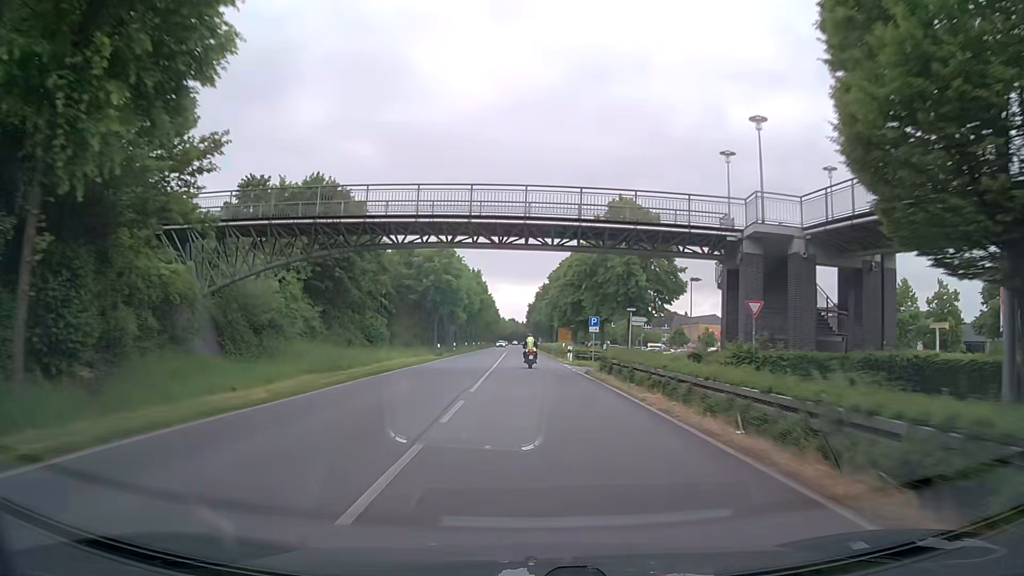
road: primary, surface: asphalt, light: Day
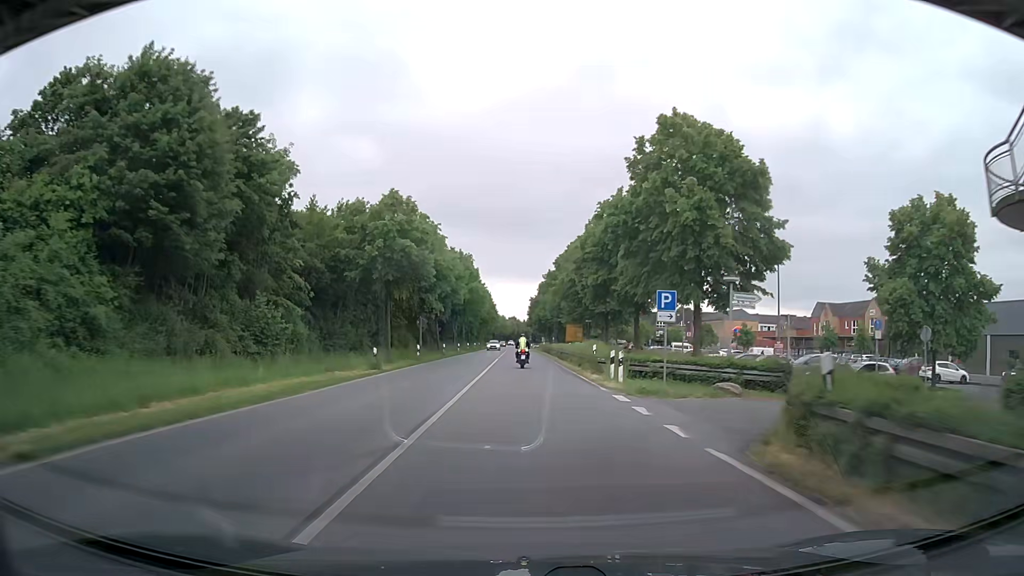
(0.0, +21.8) m; 0°
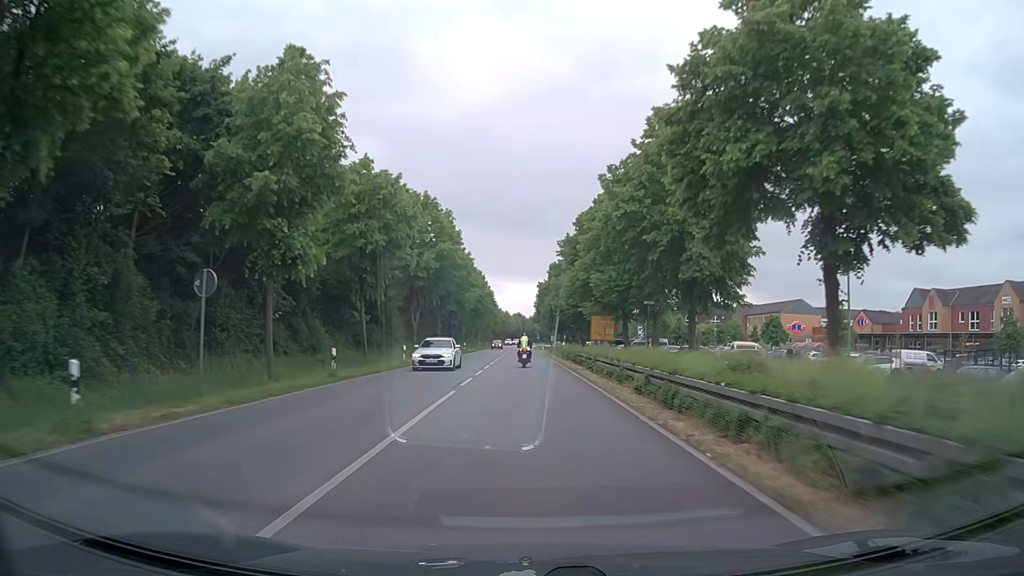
(-0.1, +32.8) m; 0°
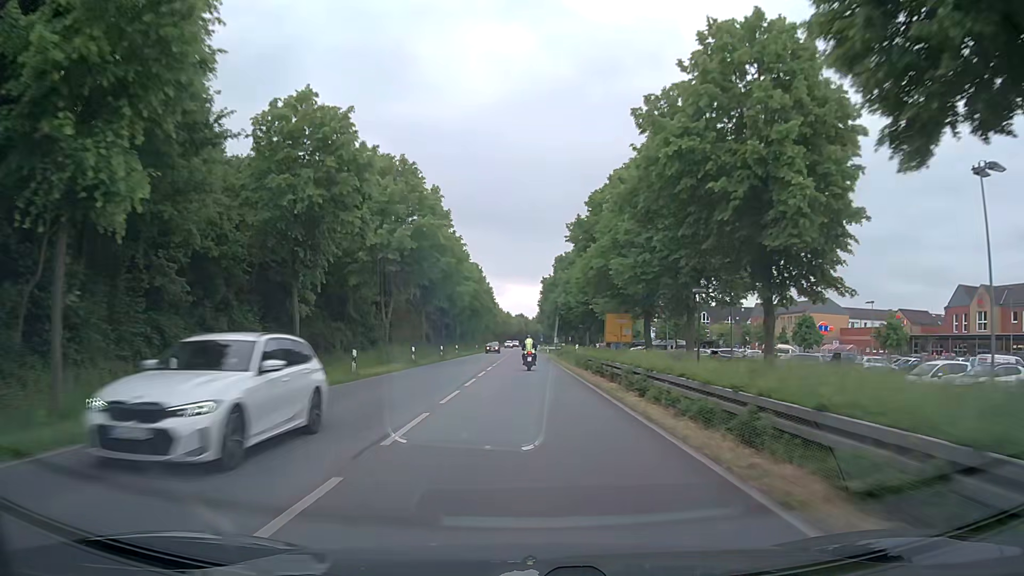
(0.0, +11.0) m; 0°
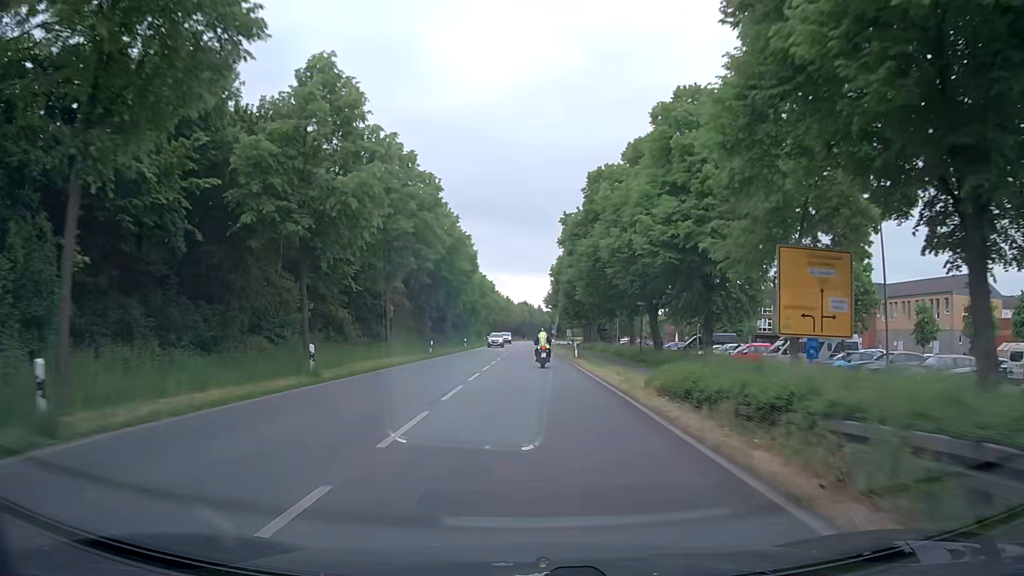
(0.0, +43.0) m; 0°
(0, +10) (0, +20) (0, +30) (0, +40) (0, +50) (+1, +60) (+1, +70) (+1, +80) (+1, +90) (+2, +100) m
